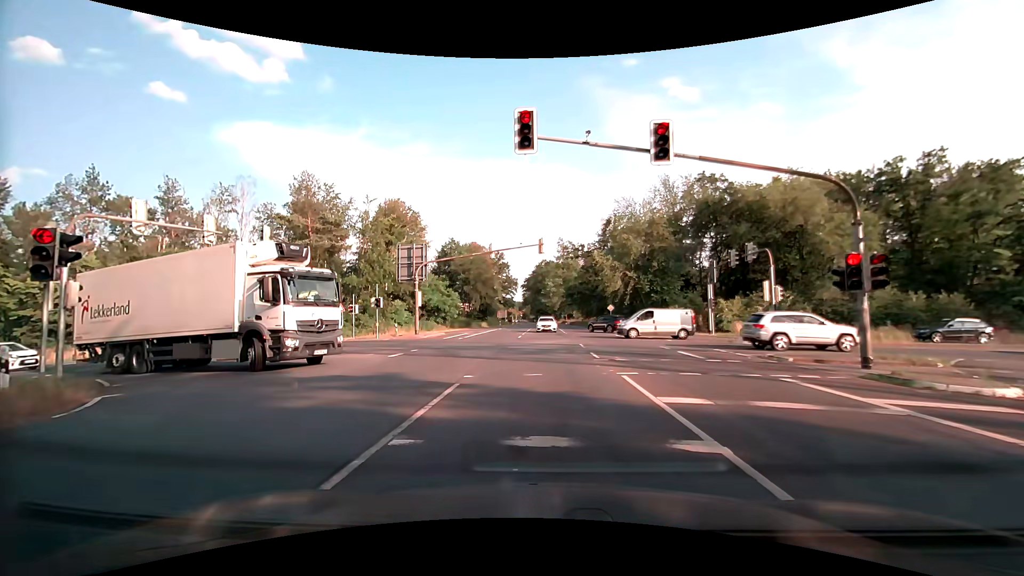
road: primary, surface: asphalt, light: Day
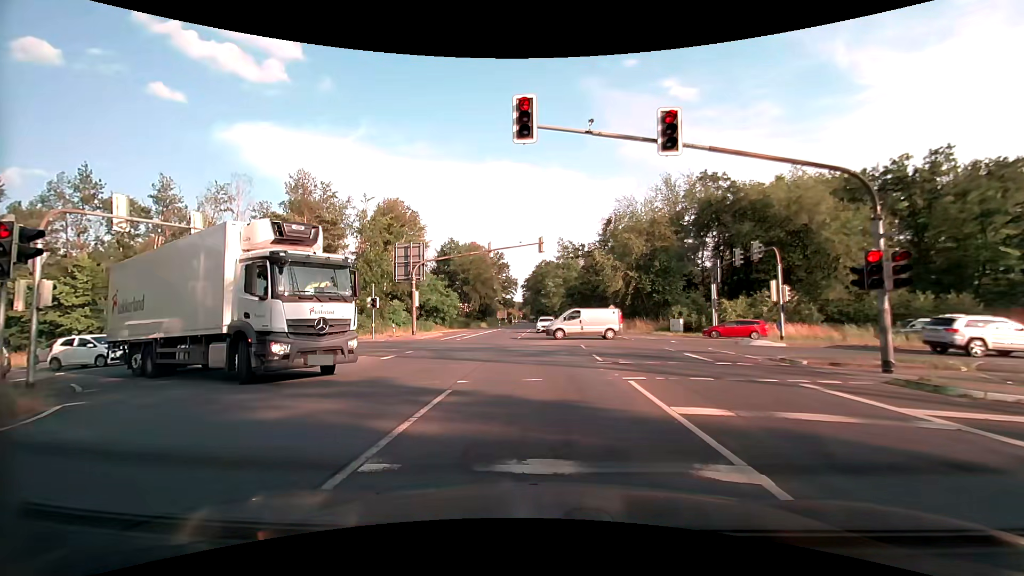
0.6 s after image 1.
(0.0, +0.8) m; -1°
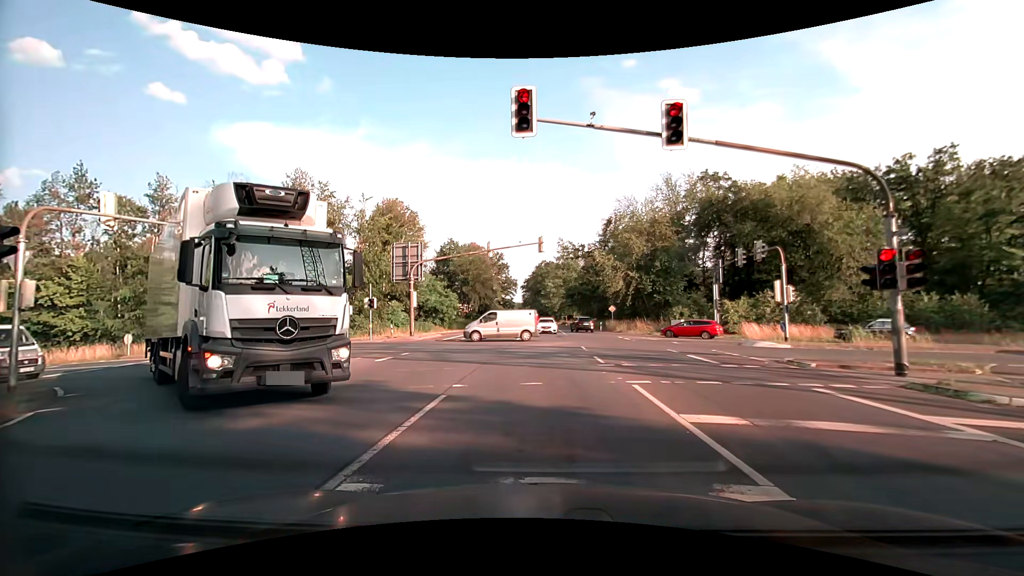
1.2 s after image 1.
(0.0, +0.5) m; 0°
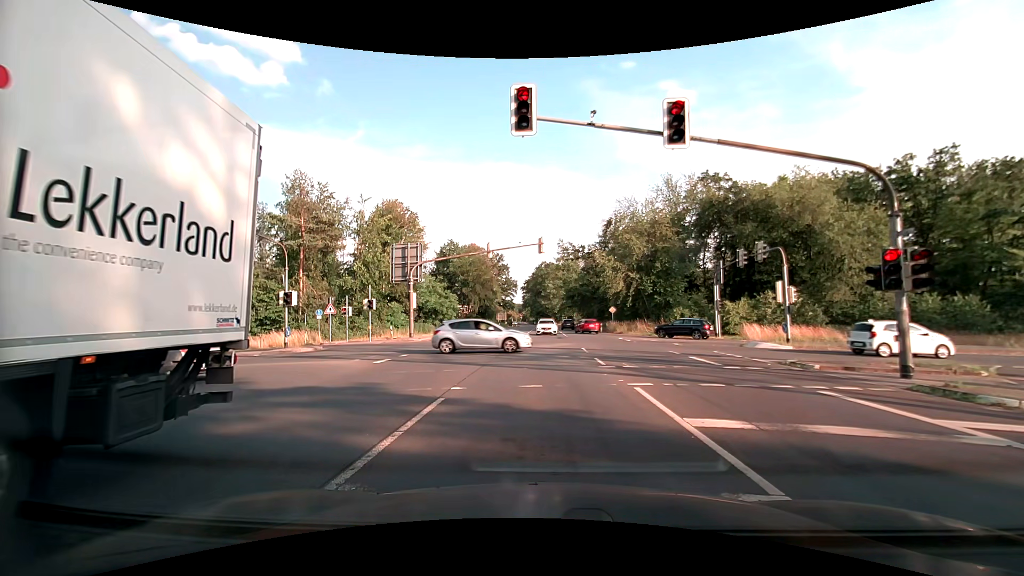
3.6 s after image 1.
(0.0, +0.3) m; 0°
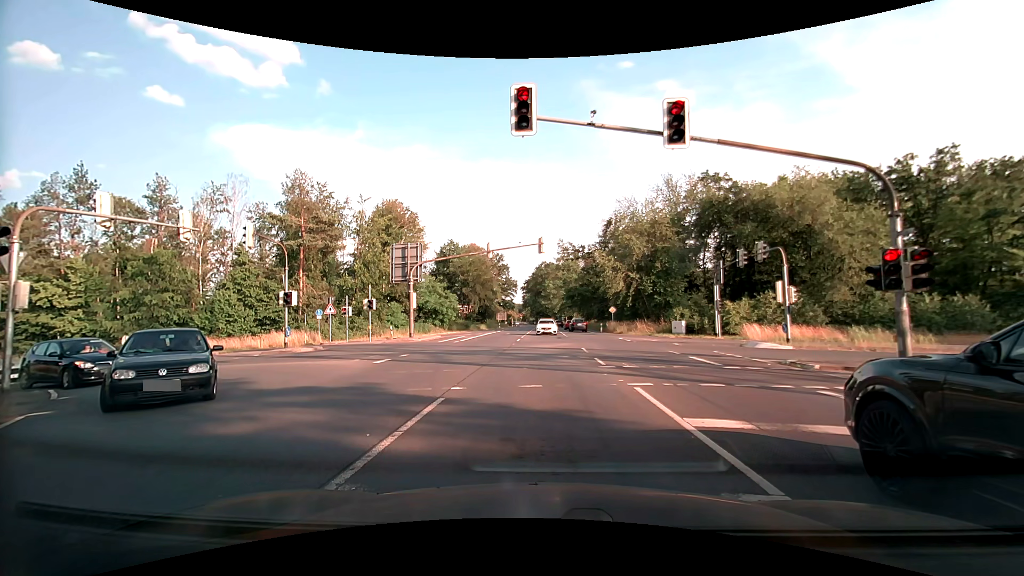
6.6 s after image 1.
(0.0, 0.0) m; 0°
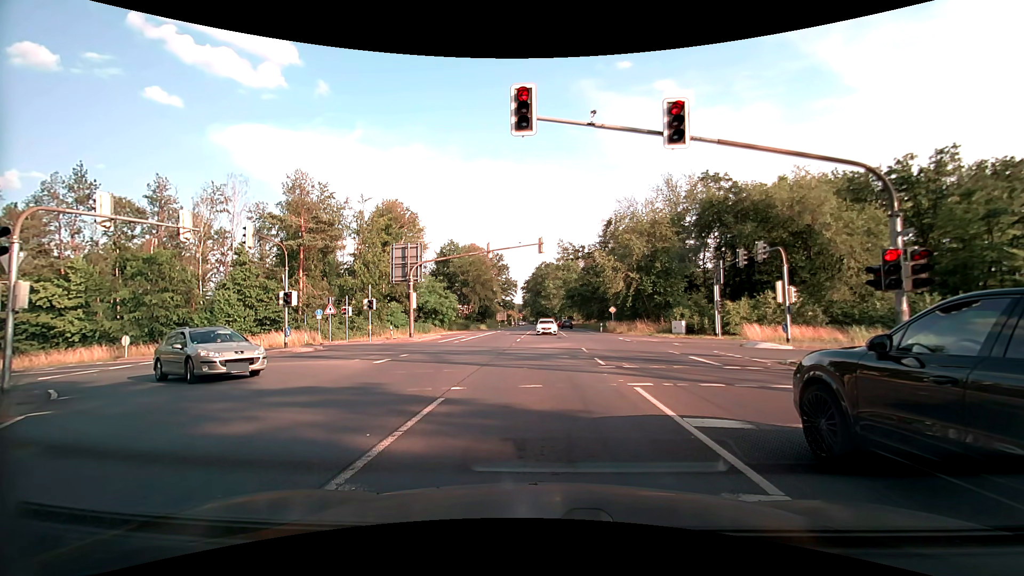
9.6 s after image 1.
(0.0, 0.0) m; 0°
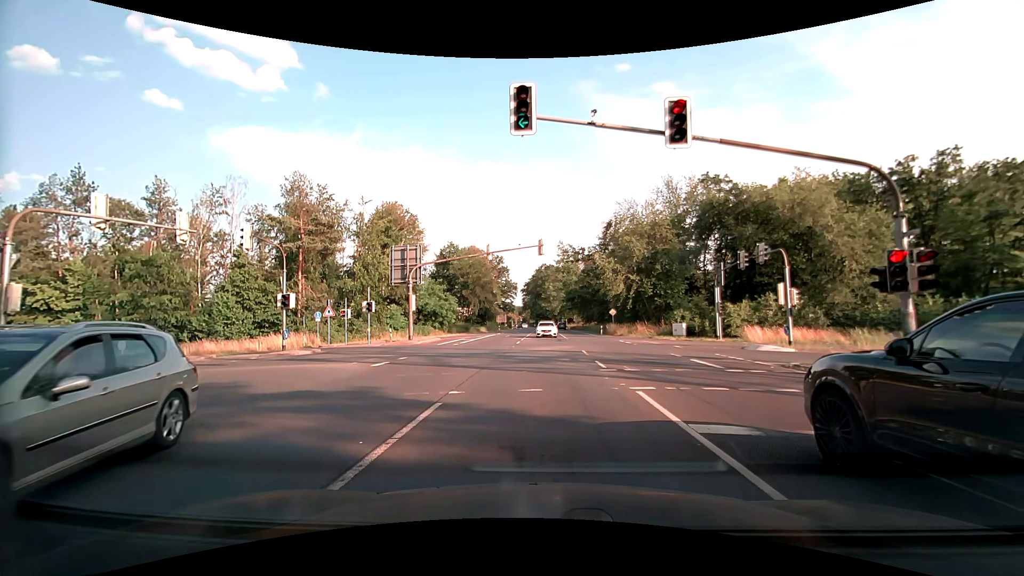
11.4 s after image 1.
(0.0, +0.2) m; 0°
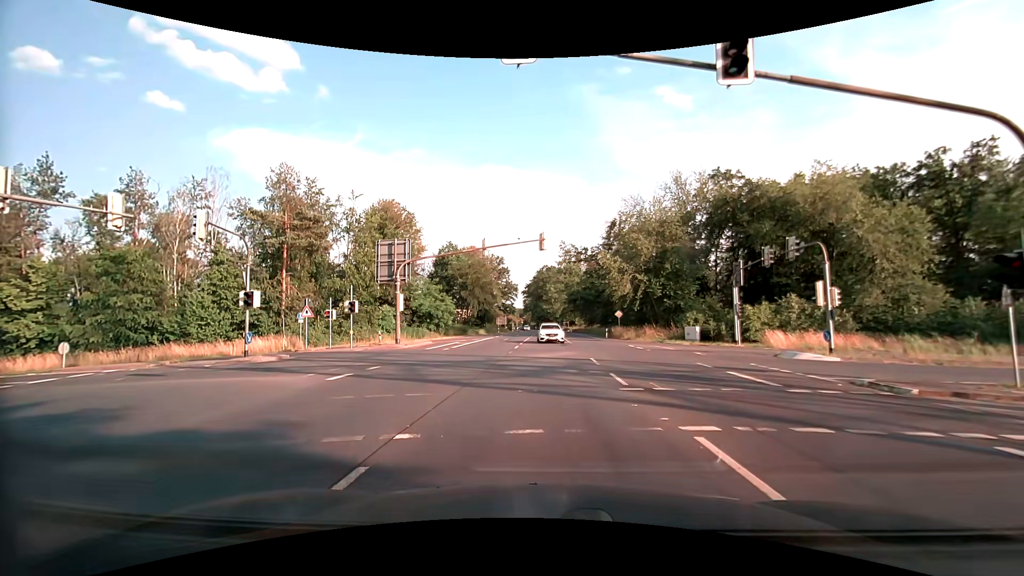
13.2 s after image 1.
(0.0, +4.0) m; -2°
